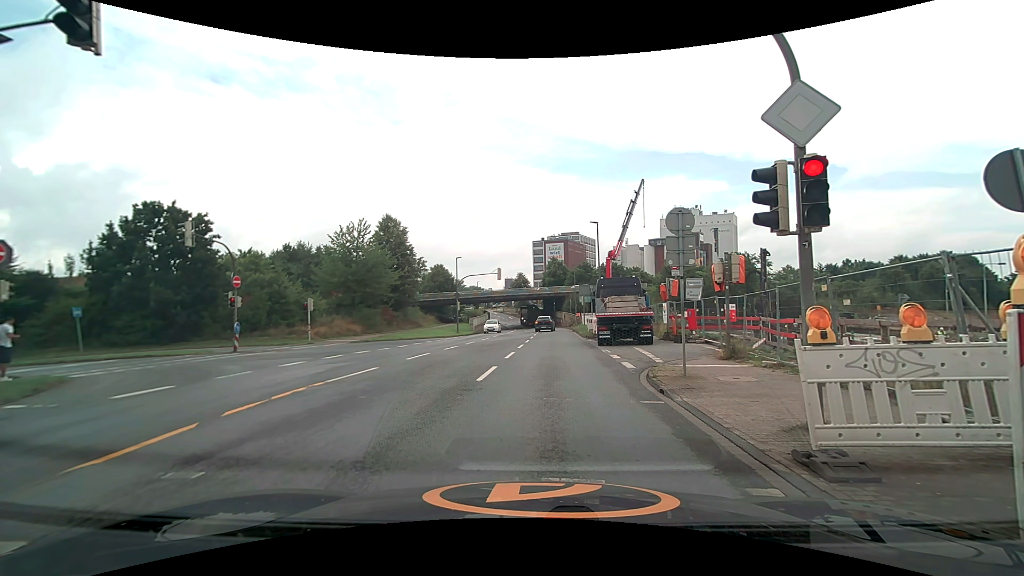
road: unclassified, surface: asphalt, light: Day
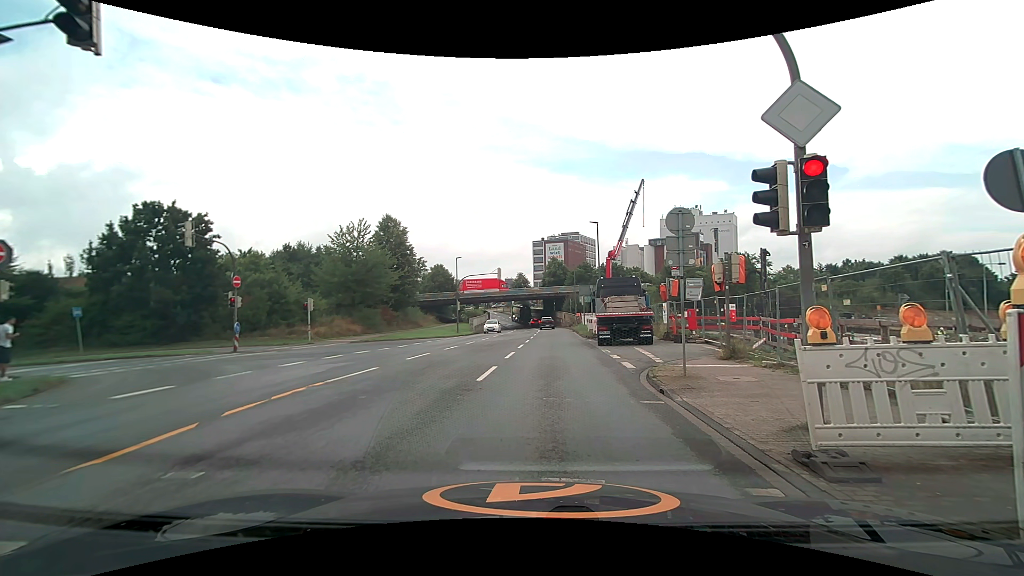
(0.0, 0.0) m; 0°
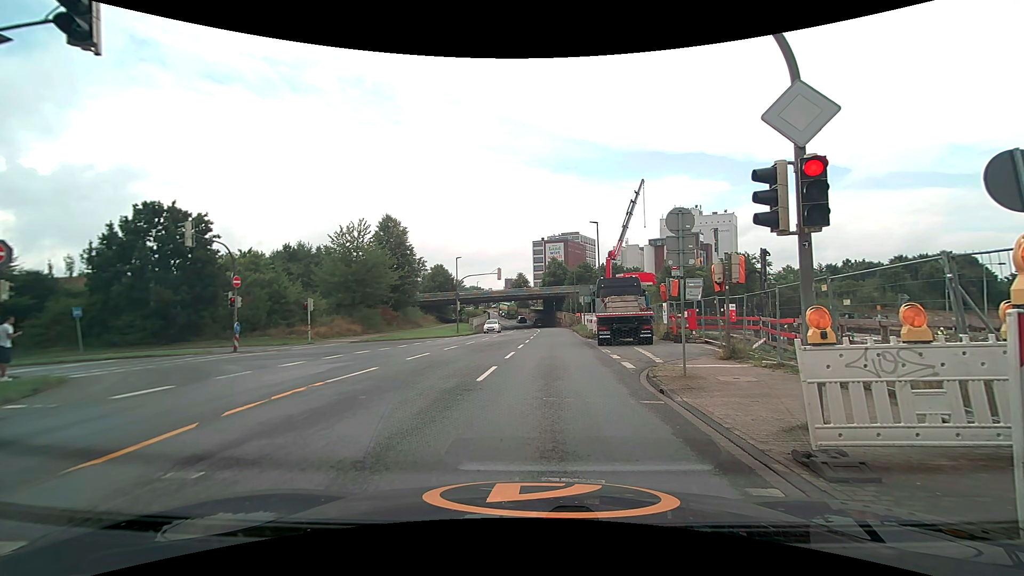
(0.0, 0.0) m; 0°
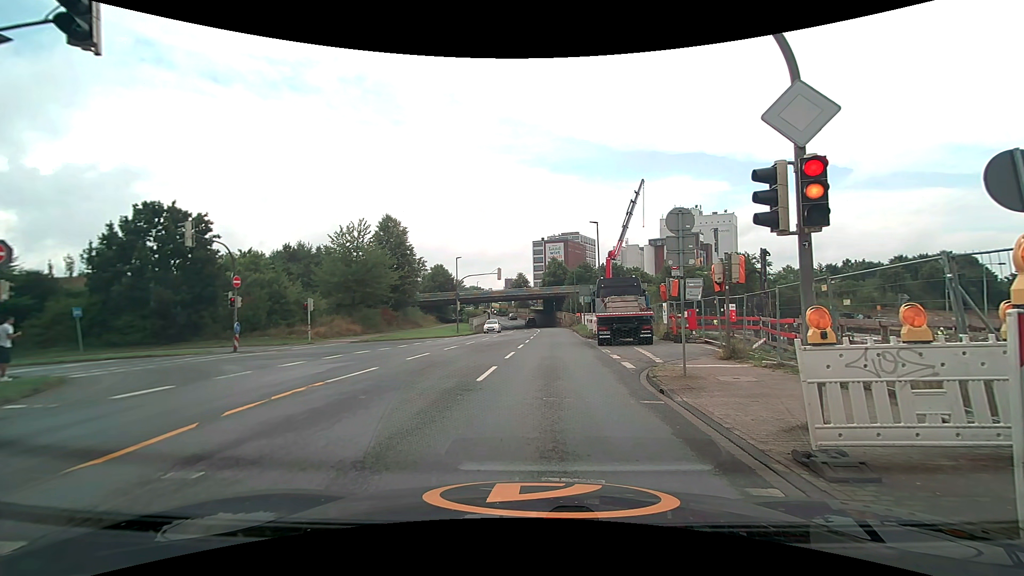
(0.0, 0.0) m; 0°
